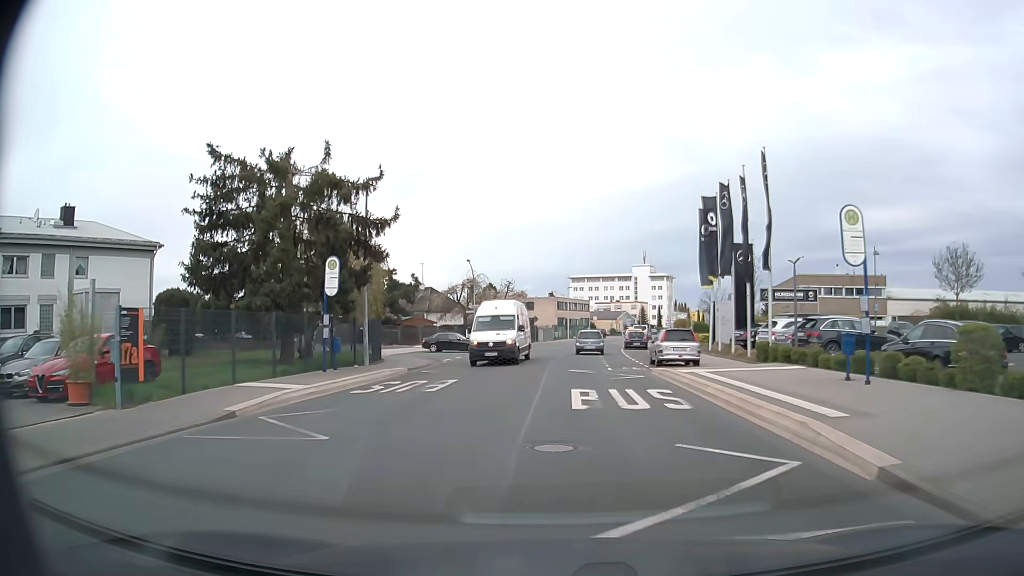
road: tertiary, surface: asphalt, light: Day
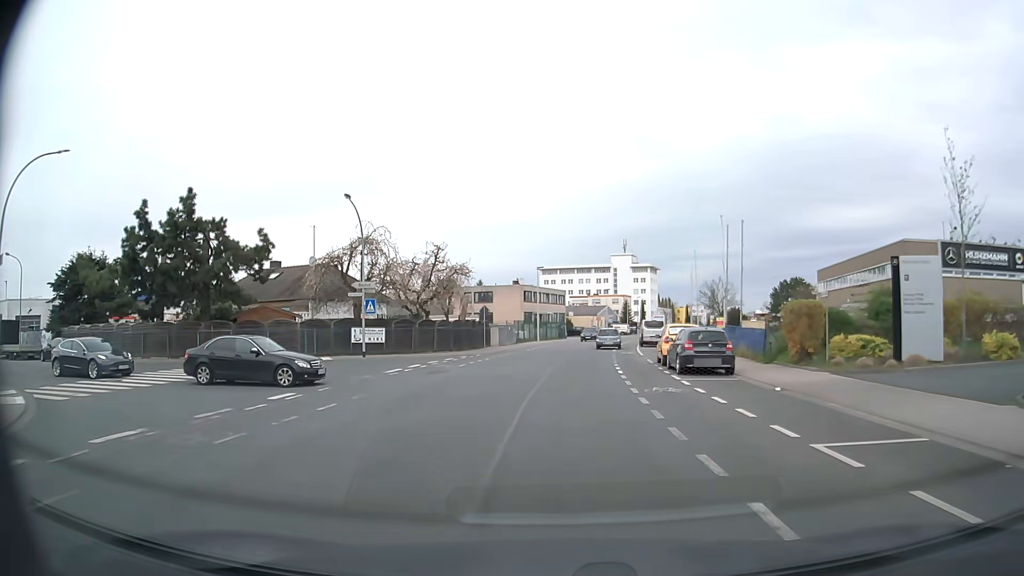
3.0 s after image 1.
(+0.5, +30.2) m; +2°
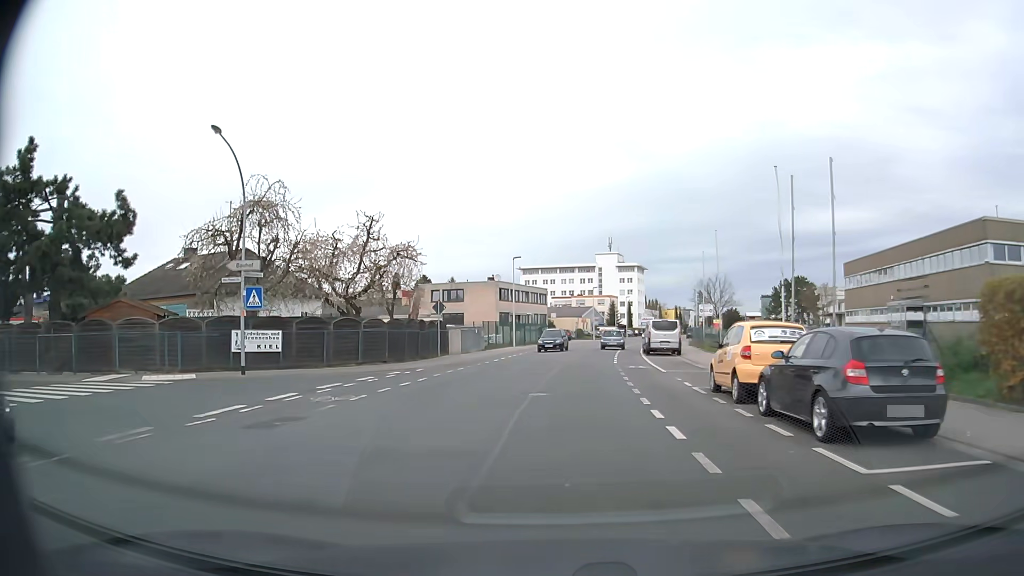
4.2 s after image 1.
(+0.2, +12.3) m; +2°
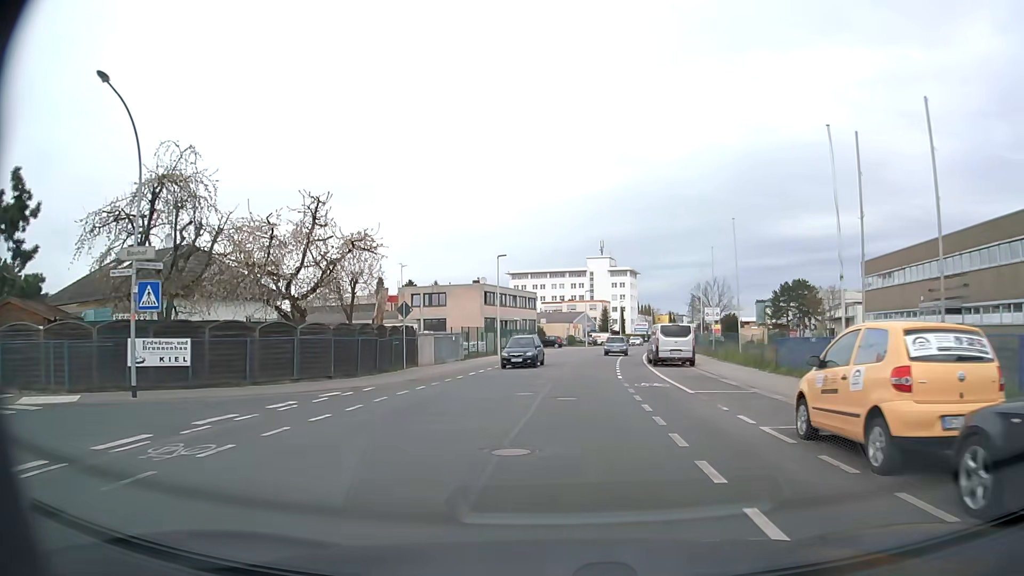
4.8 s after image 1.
(0.0, +6.2) m; +1°
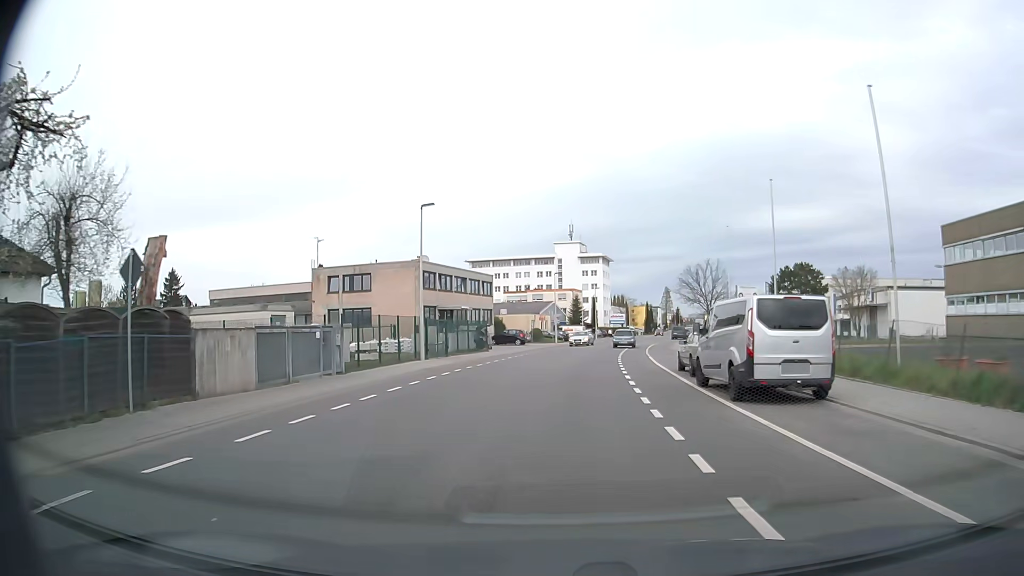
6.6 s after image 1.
(+0.5, +18.9) m; +3°
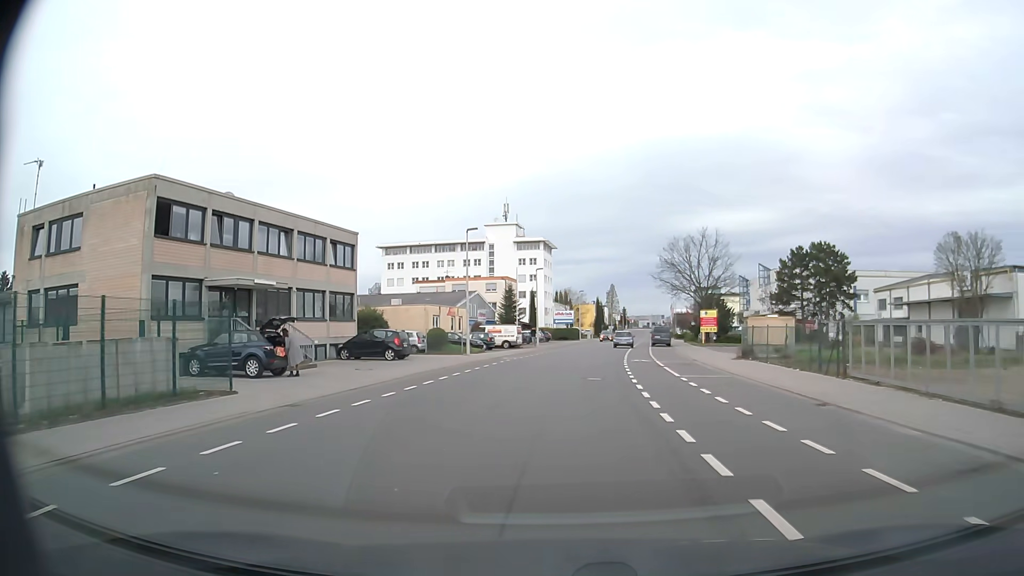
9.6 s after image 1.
(+1.5, +32.8) m; +5°
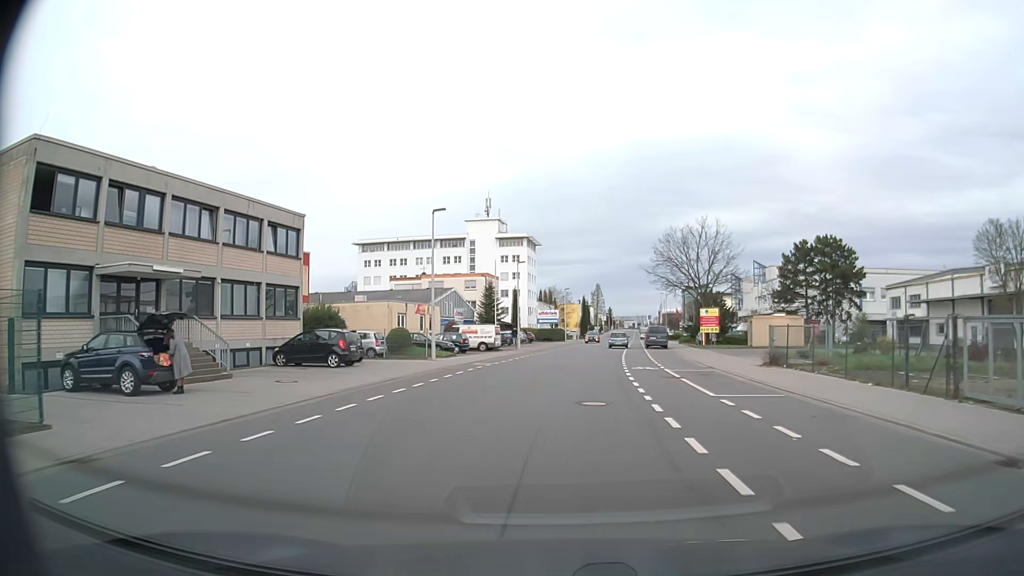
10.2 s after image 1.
(+0.1, +6.8) m; +1°
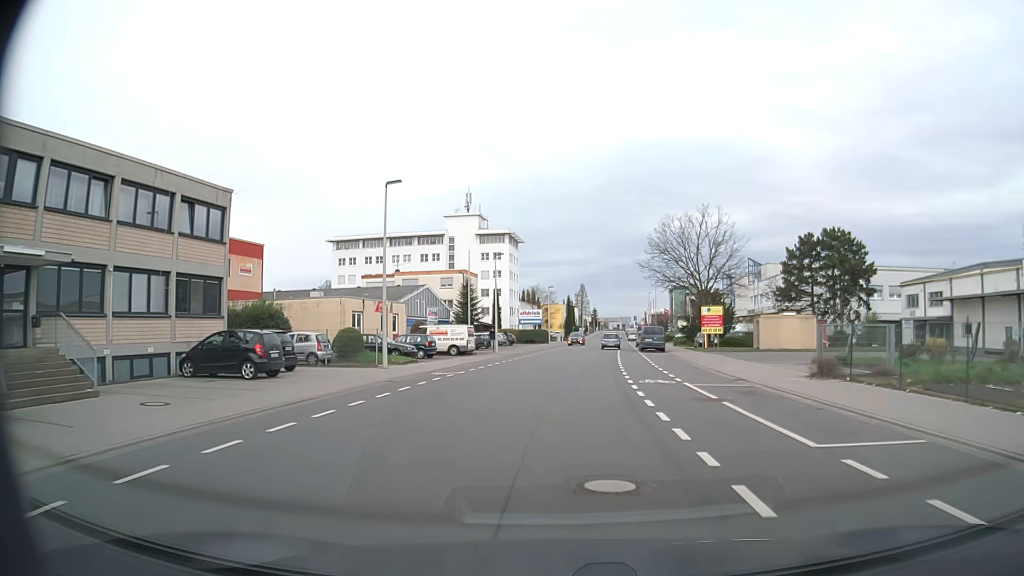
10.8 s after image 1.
(+0.1, +6.9) m; +1°
(0, +10) (+1, +20) (+1, +30) (+2, +40) (+3, +50) (+4, +60) (+5, +70) (+6, +80) (+7, +90) (+8, +100) m
